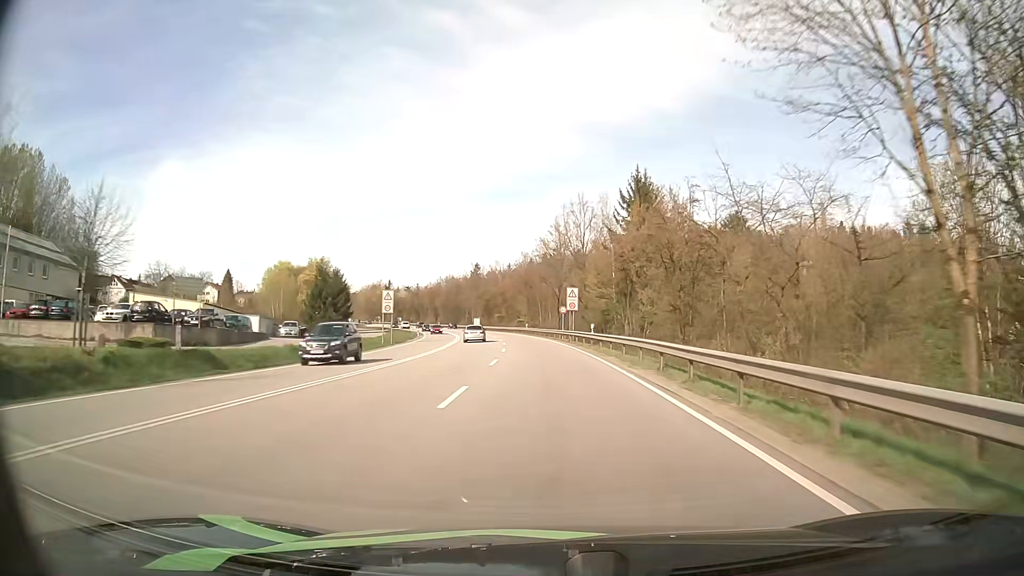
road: primary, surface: asphalt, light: Day
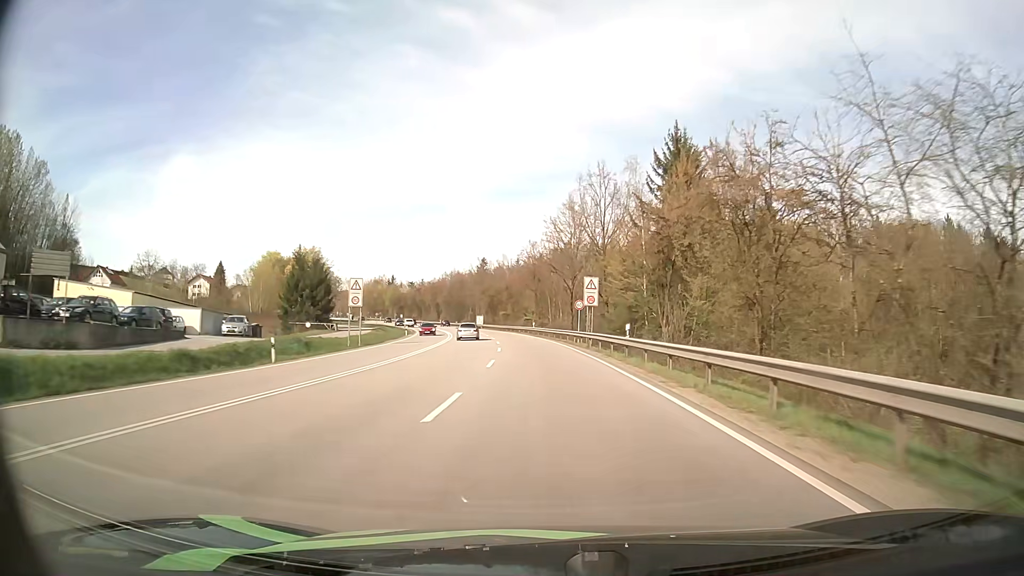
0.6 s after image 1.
(-0.1, +13.4) m; -1°
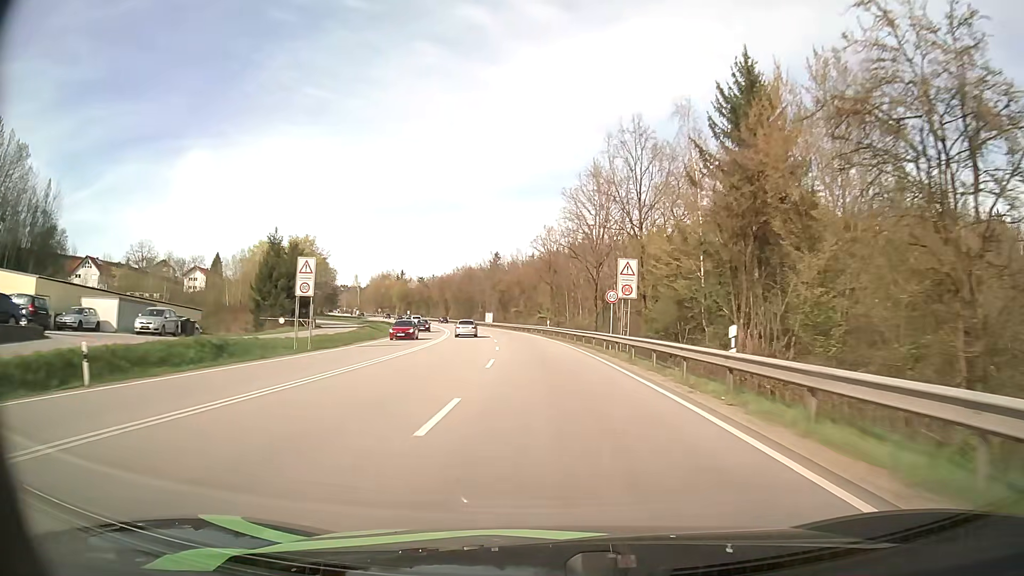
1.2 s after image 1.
(-0.2, +13.3) m; -1°
(0, +10) (0, +20) (-1, +30) (-2, +40) (-2, +50) (-3, +60) (-5, +70) (-6, +80) (-8, +90) (-10, +99) m
